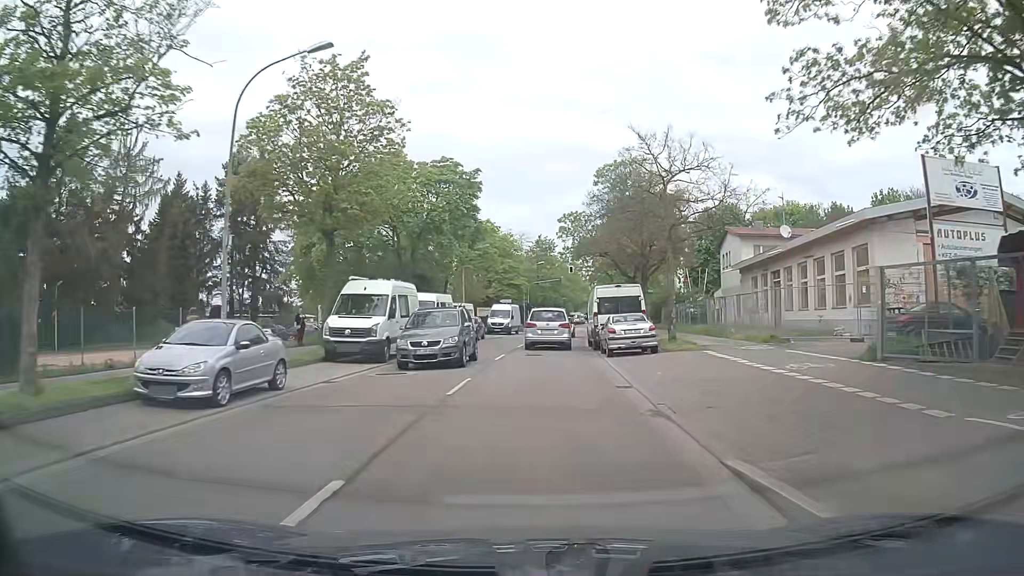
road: secondary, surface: asphalt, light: Day
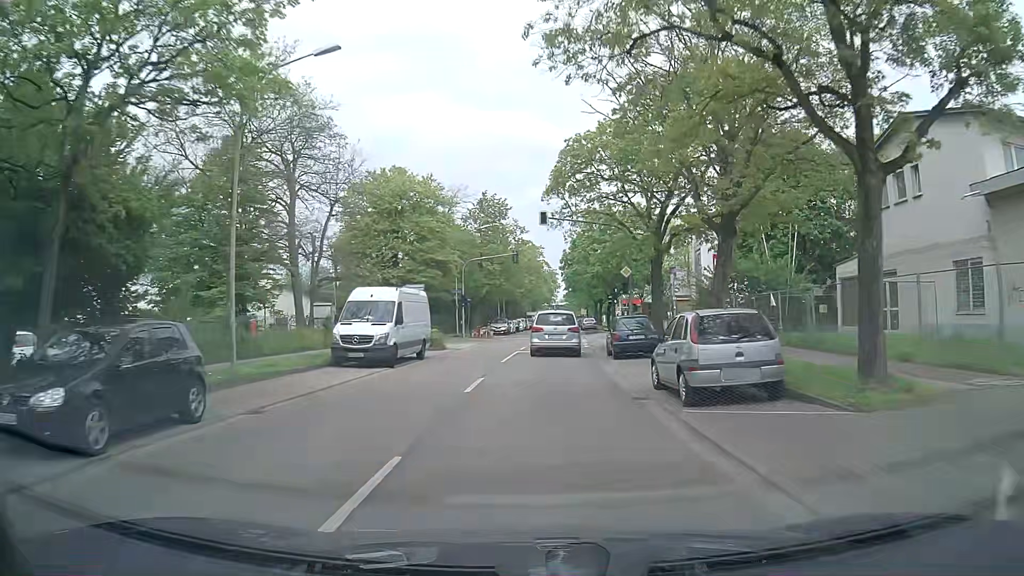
(+1.3, +35.1) m; +5°
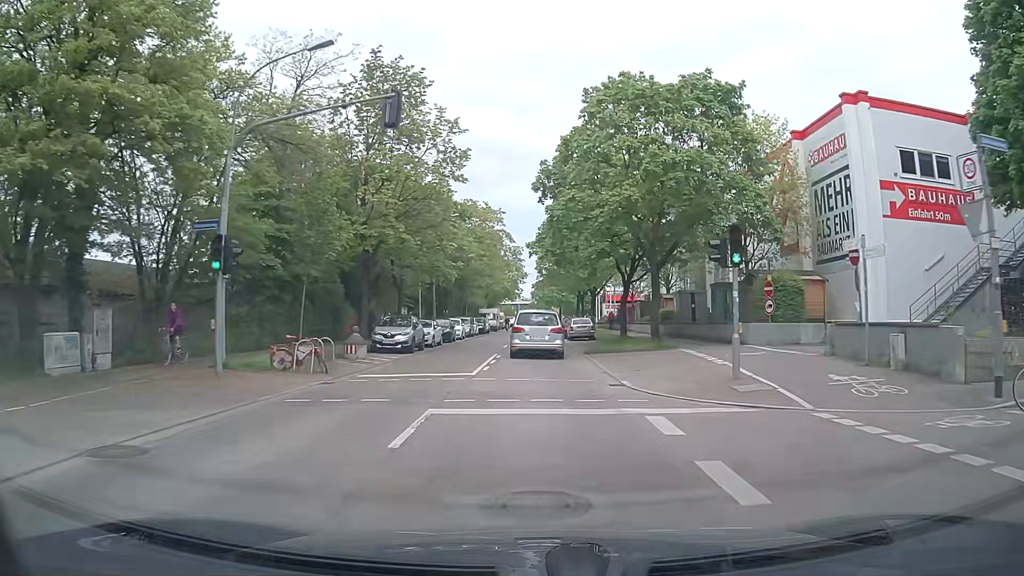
(+0.7, +34.7) m; +2°
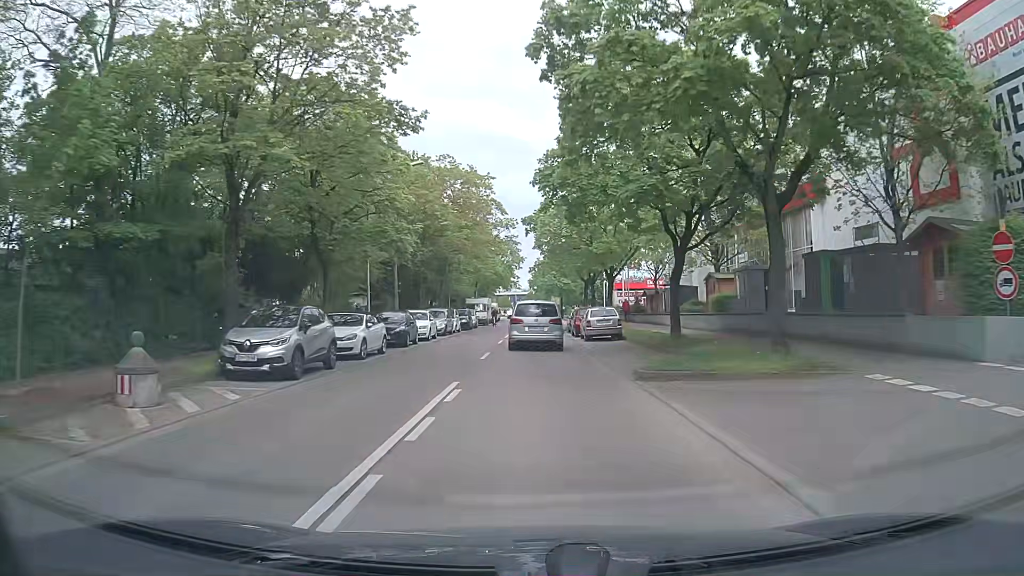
(+0.1, +13.8) m; 0°
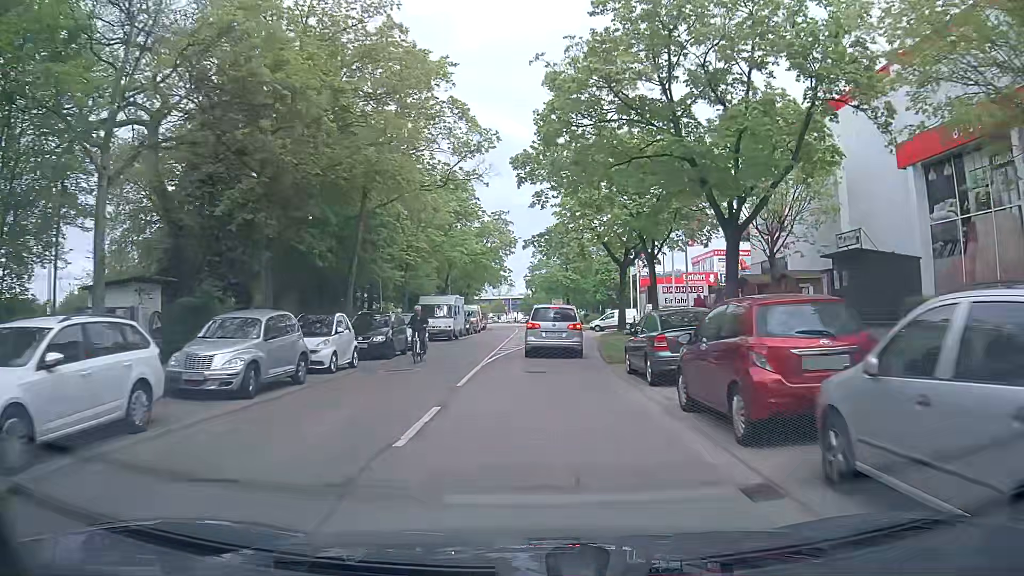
(0.0, +26.9) m; +1°
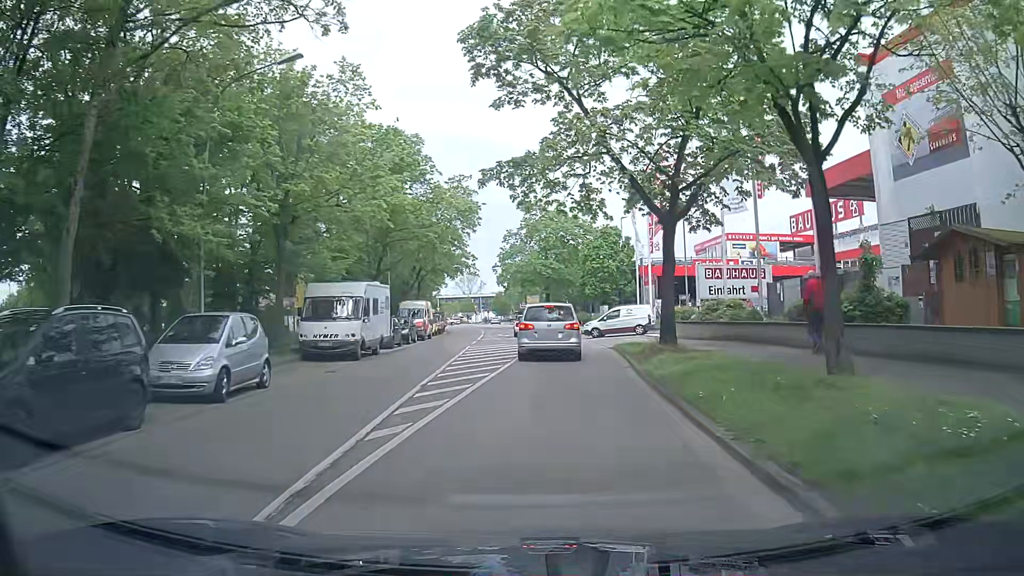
(0.0, +17.0) m; +2°
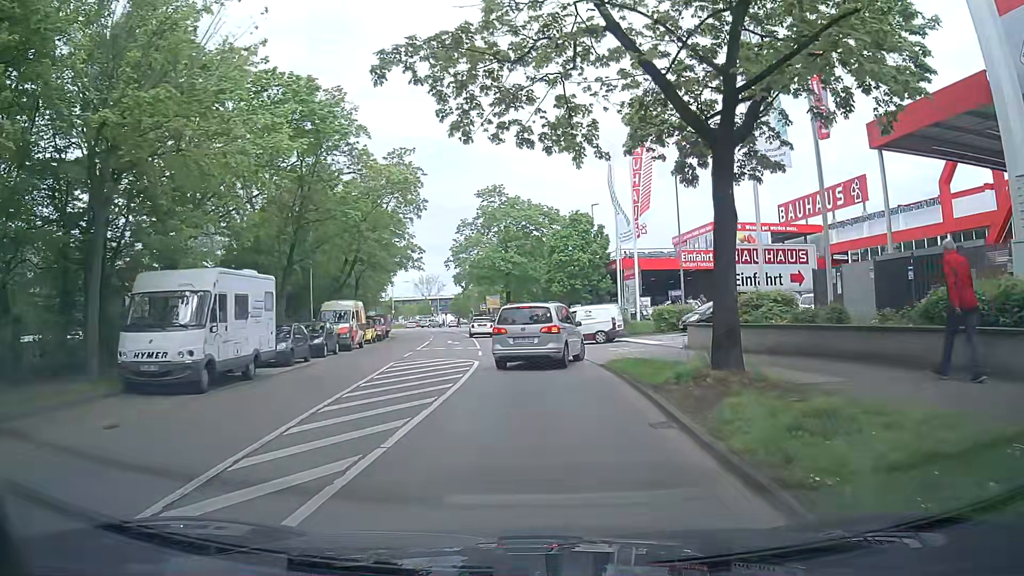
(+0.2, +8.9) m; +2°
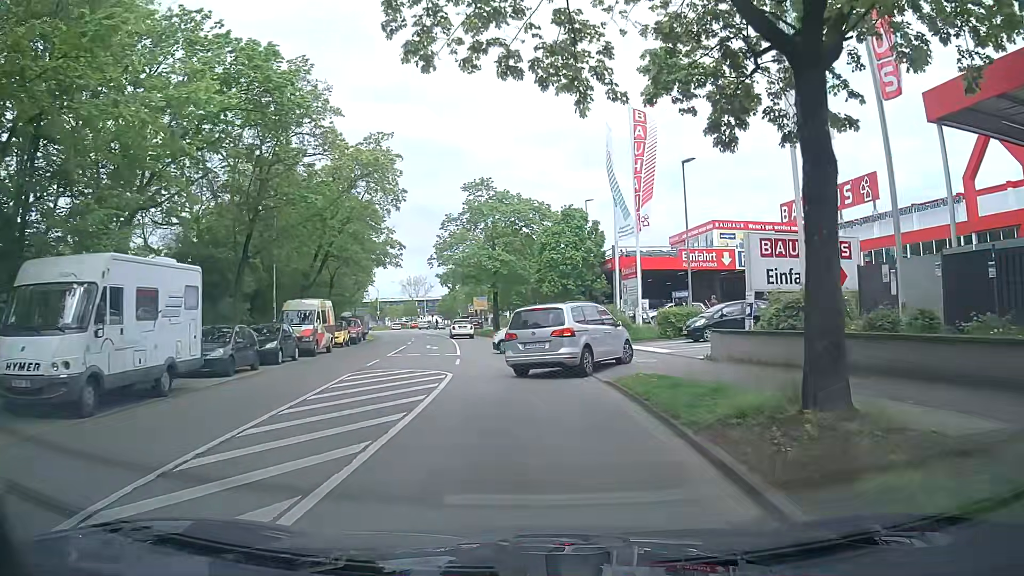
(+0.1, +4.0) m; +1°
